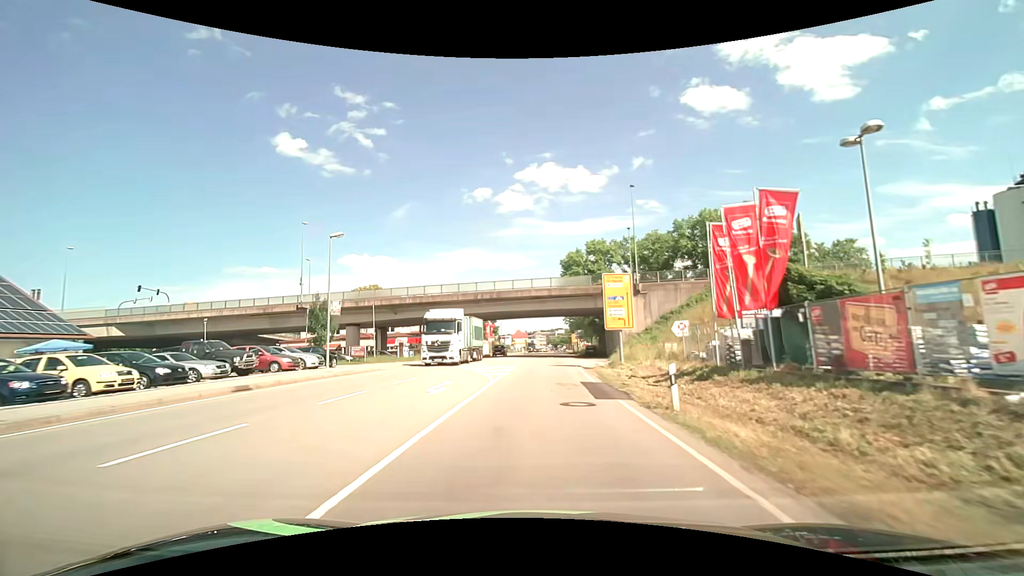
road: primary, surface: asphalt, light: Day
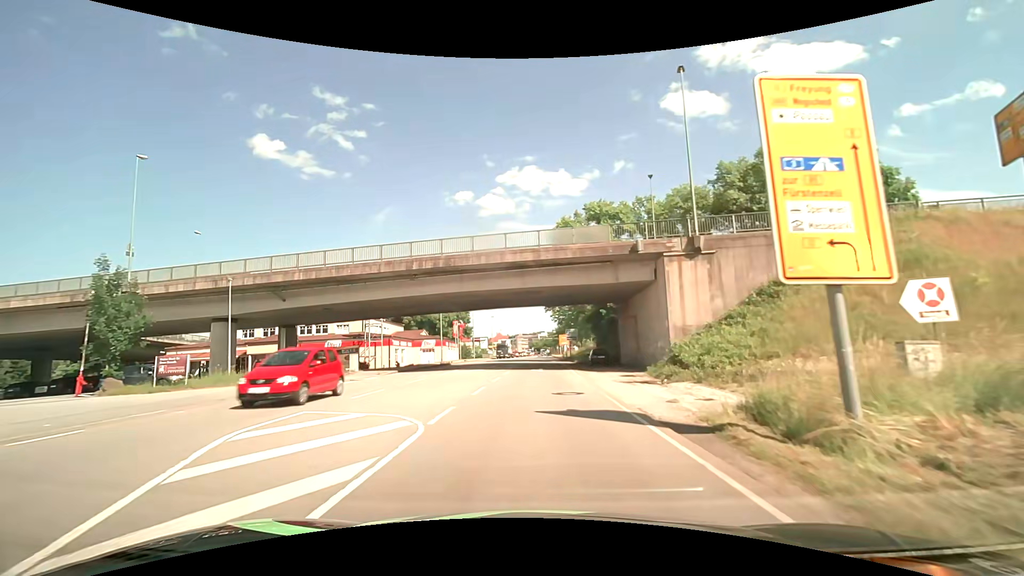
(+0.5, +22.6) m; +2°
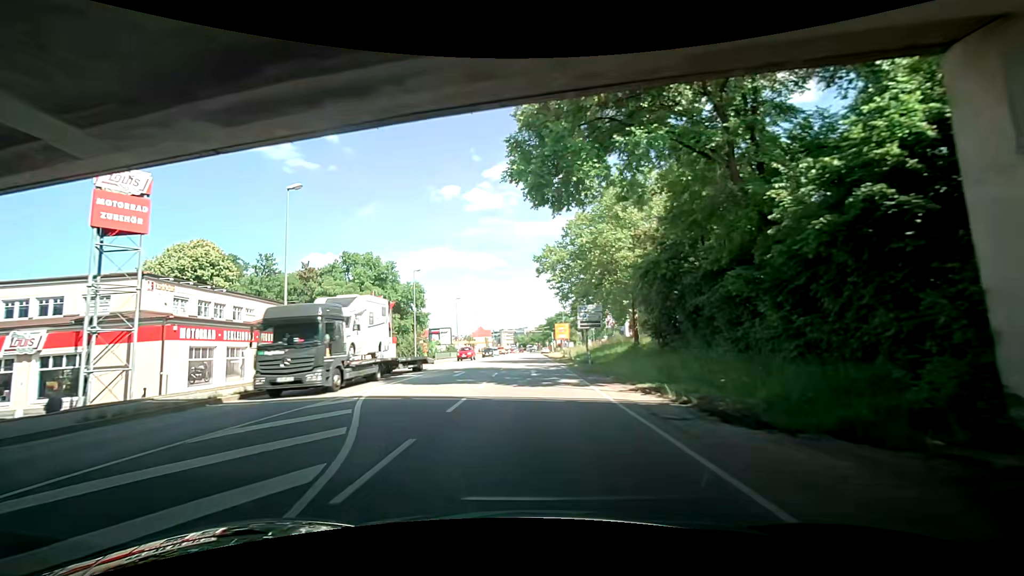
(+0.7, +37.9) m; +1°
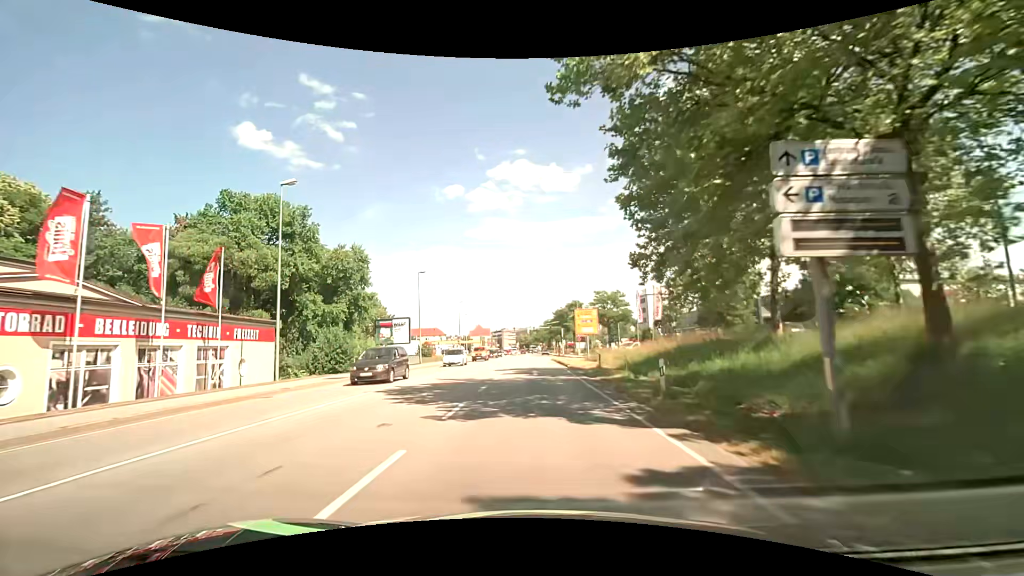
(+0.3, +30.6) m; +1°
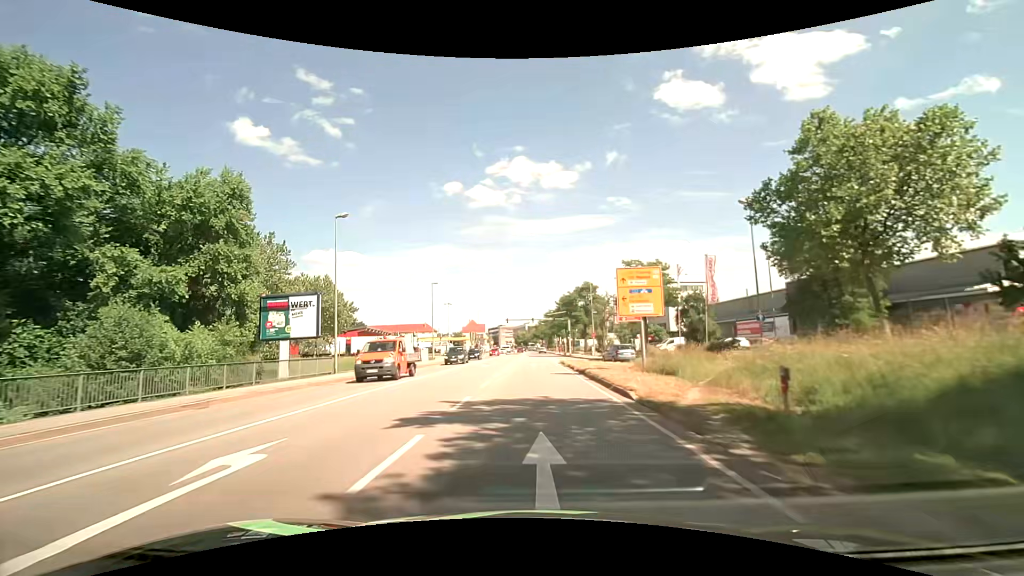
(-0.1, +23.0) m; 0°
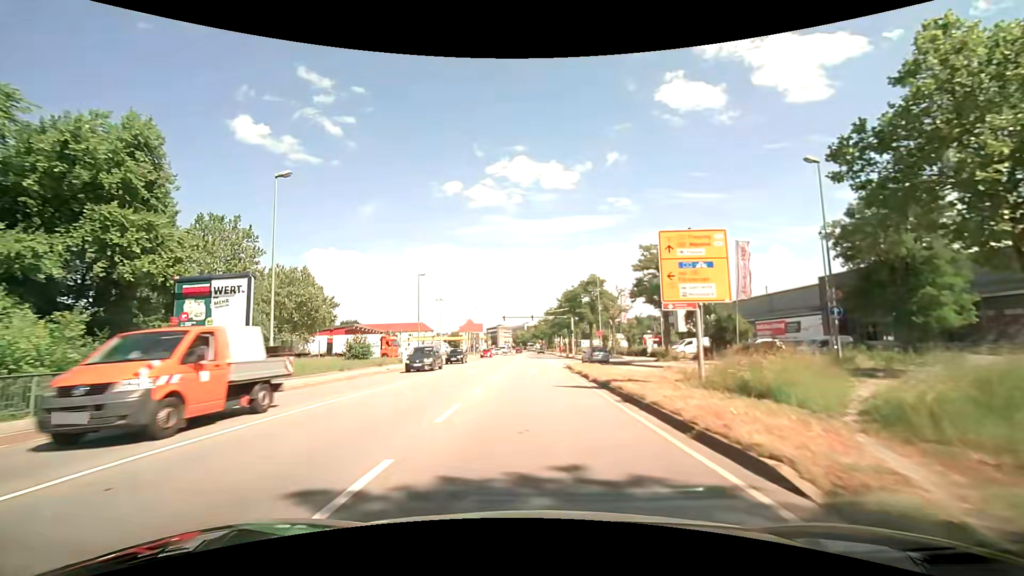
(0.0, +7.7) m; 0°
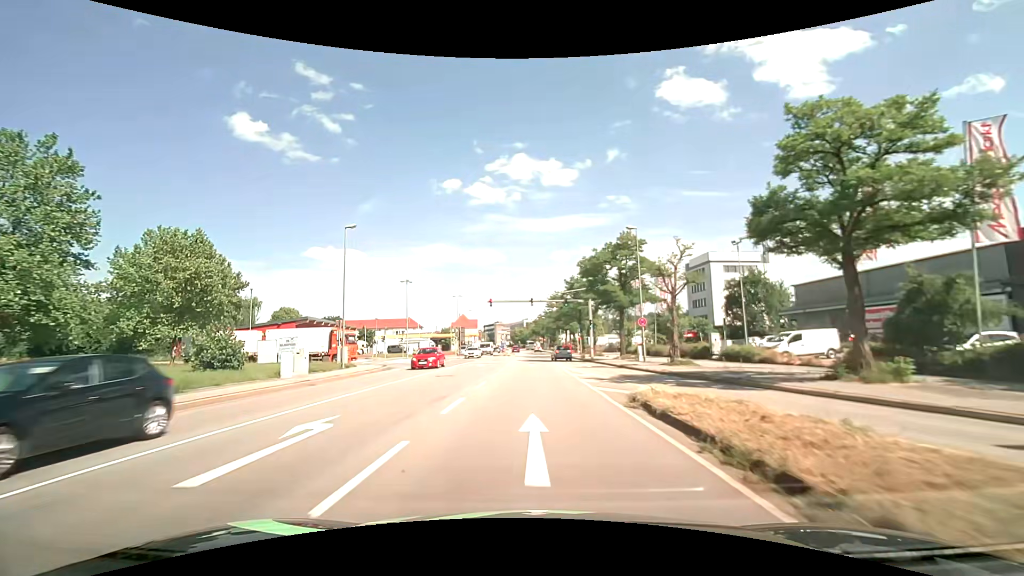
(0.0, +23.0) m; 0°
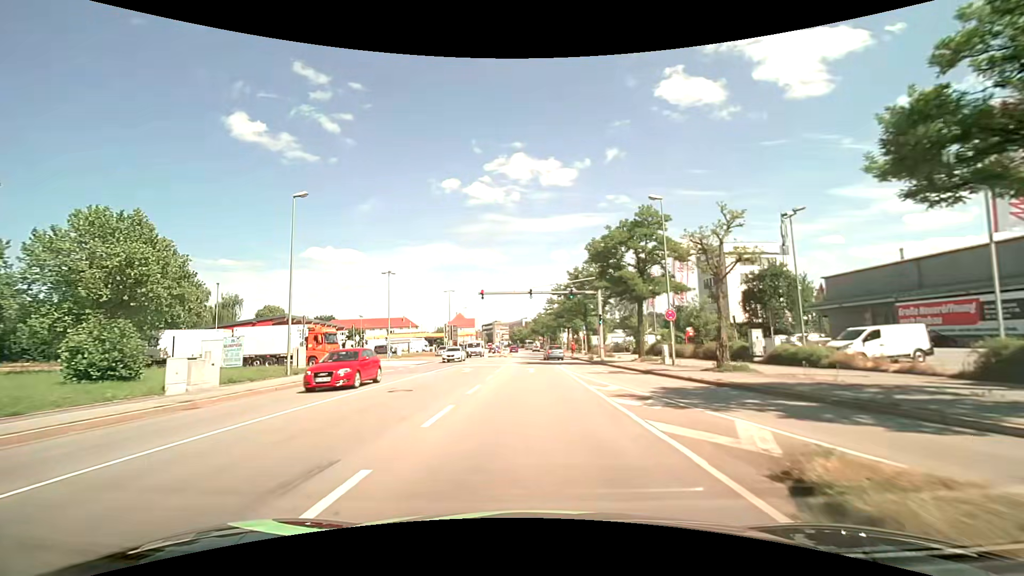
(0.0, +7.7) m; 0°
(0, +10) (0, +20) (0, +30) (0, +40) (0, +50) (0, +60) (0, +70) (0, +80) (-1, +90) (-1, +100) m
